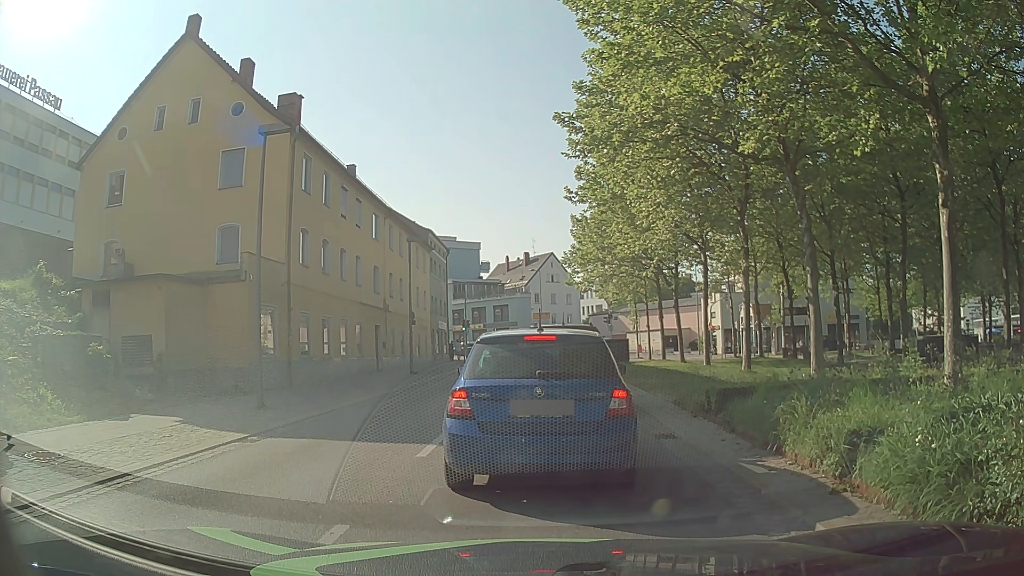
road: tertiary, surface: asphalt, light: Day
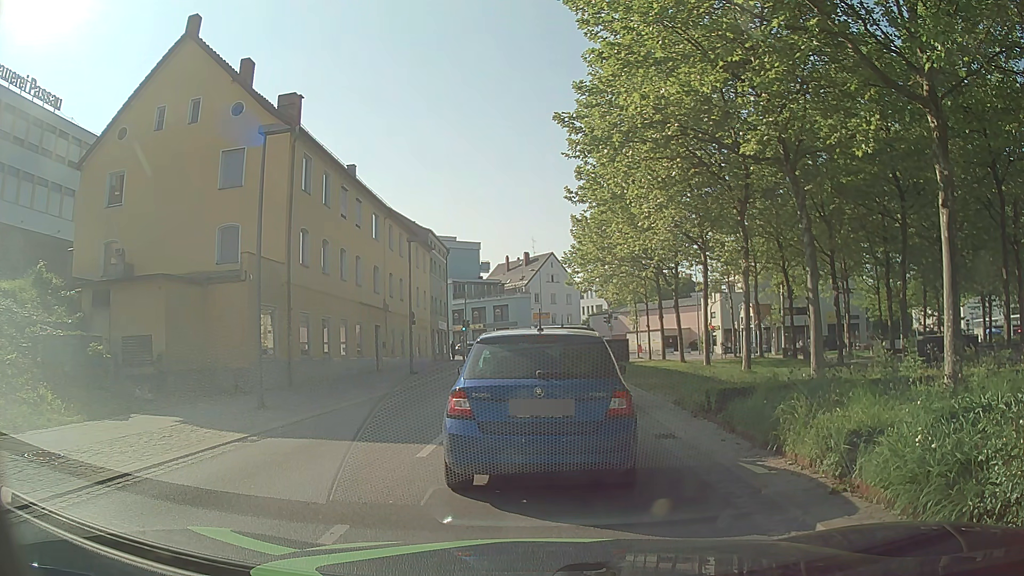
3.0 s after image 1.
(0.0, 0.0) m; 0°
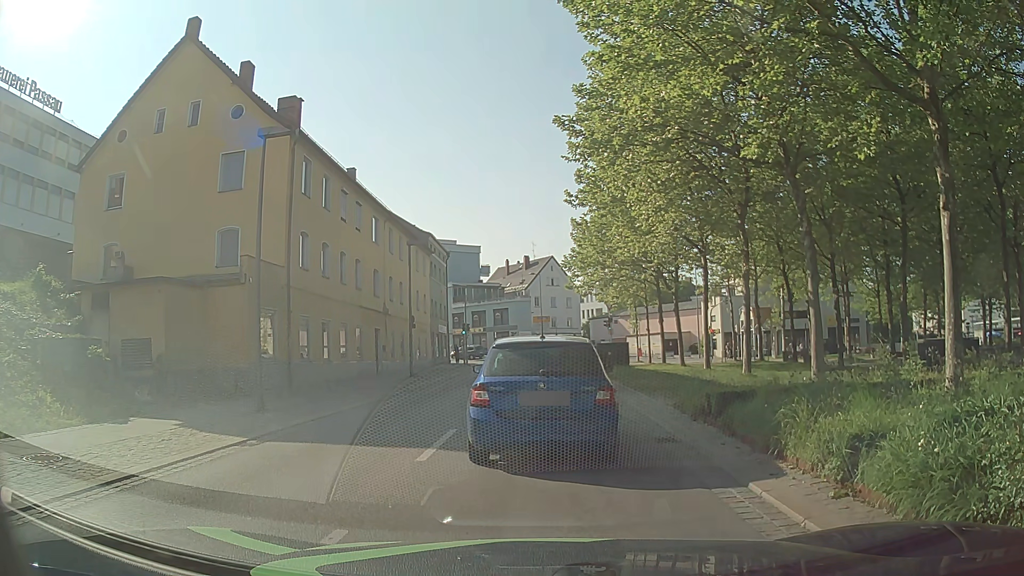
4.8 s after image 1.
(0.0, 0.0) m; 0°
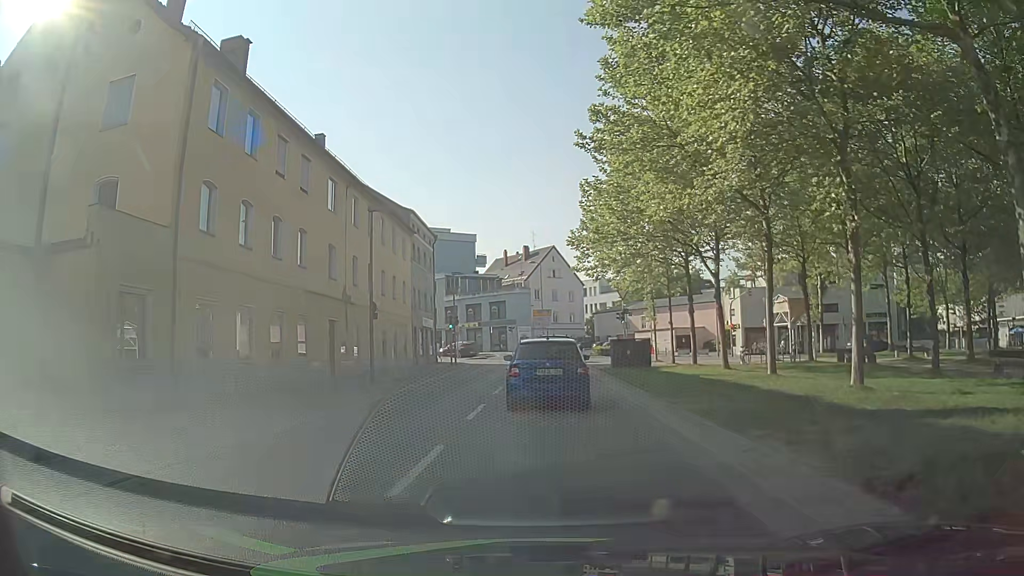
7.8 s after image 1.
(0.0, +8.4) m; -2°
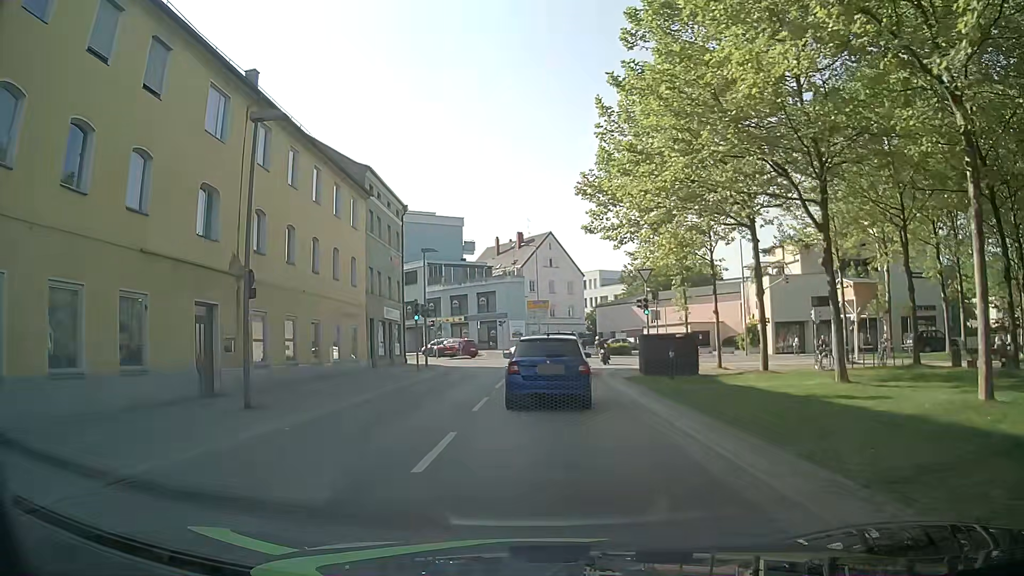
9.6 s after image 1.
(+0.3, +11.1) m; +2°
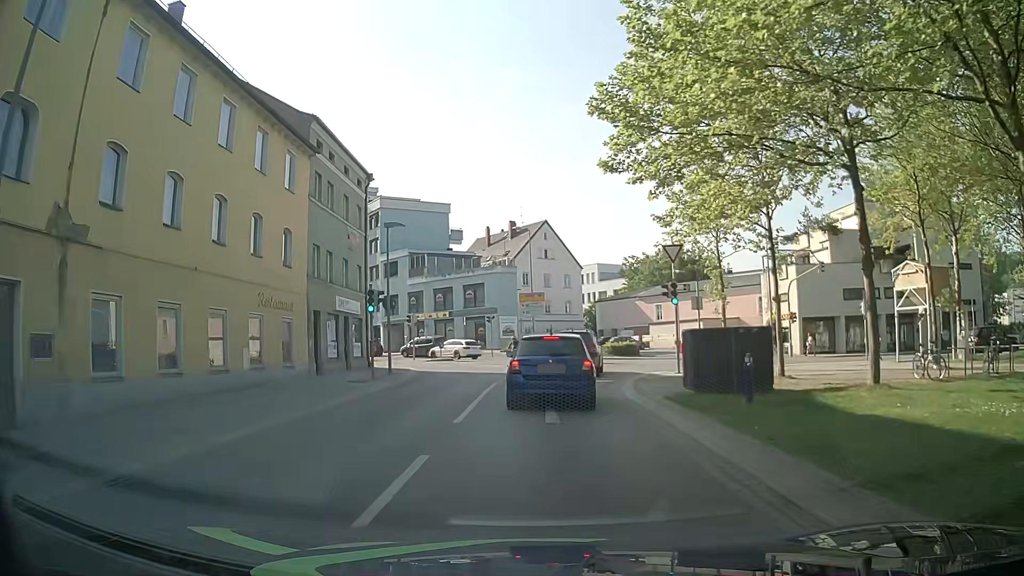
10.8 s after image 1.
(0.0, +8.1) m; 0°
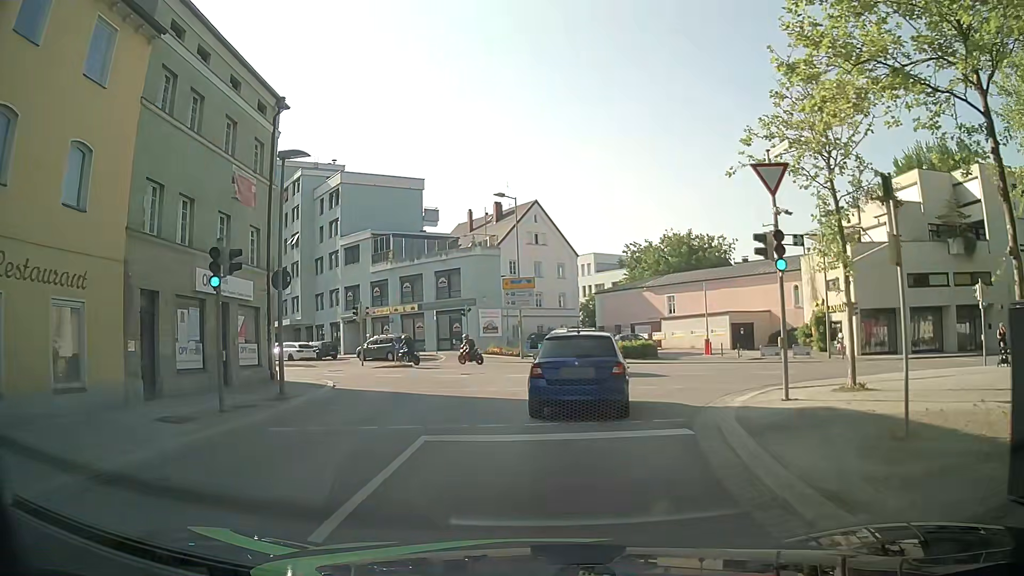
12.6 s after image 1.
(+0.2, +11.9) m; 0°
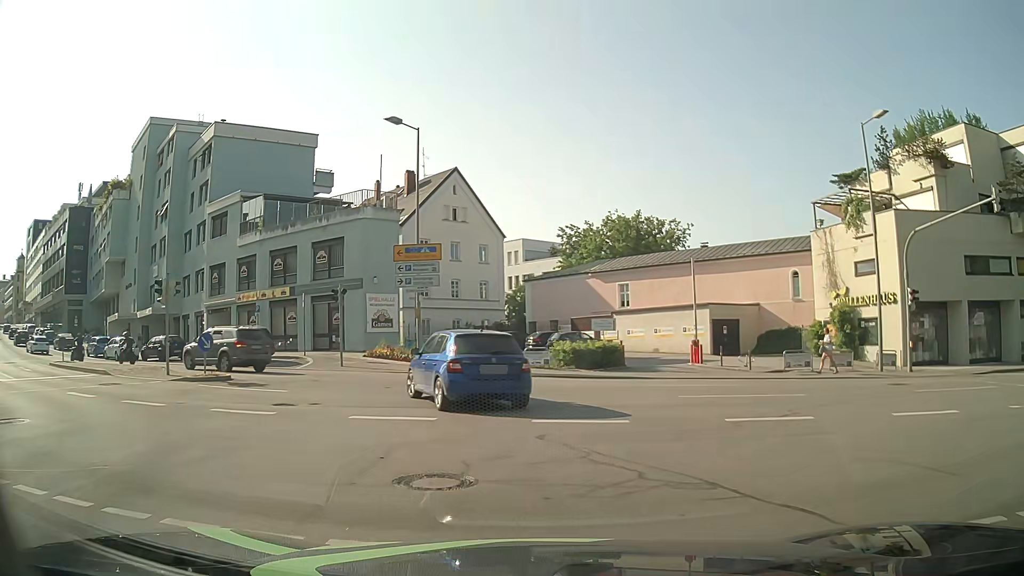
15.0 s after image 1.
(+0.7, +13.9) m; +8°
(0, +10) (-4, +19) (-11, +26) (-20, +30) (-29, +35) (-37, +41) (-45, +47) (-53, +53) (-61, +59) (-69, +66) m
